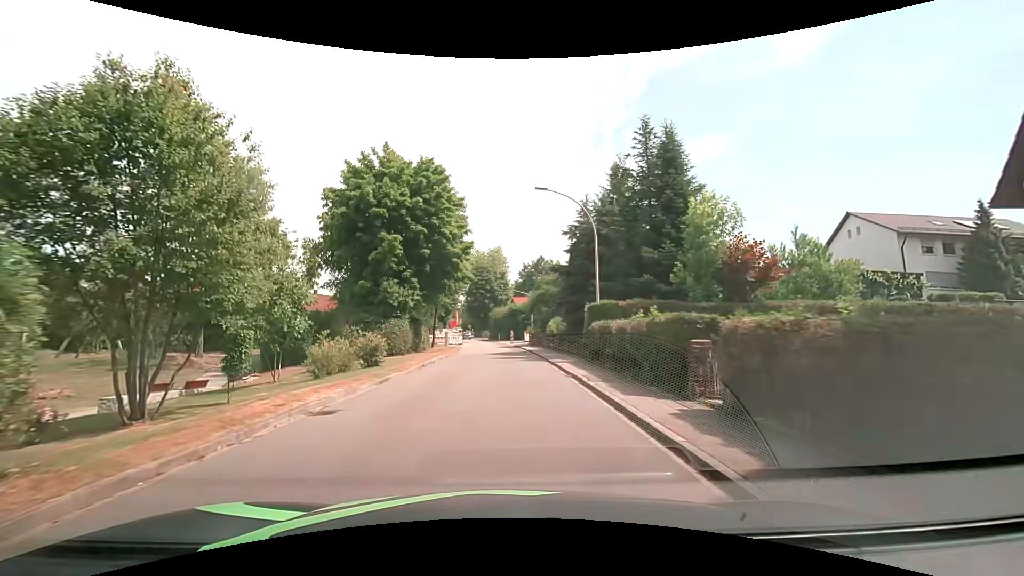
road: residential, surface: asphalt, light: Day
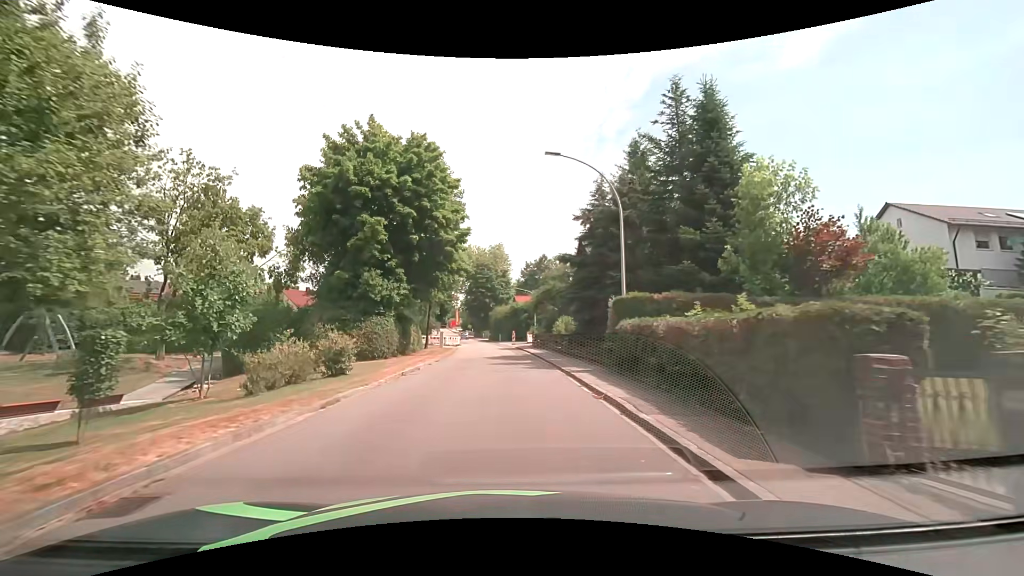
(+0.1, +4.7) m; +2°
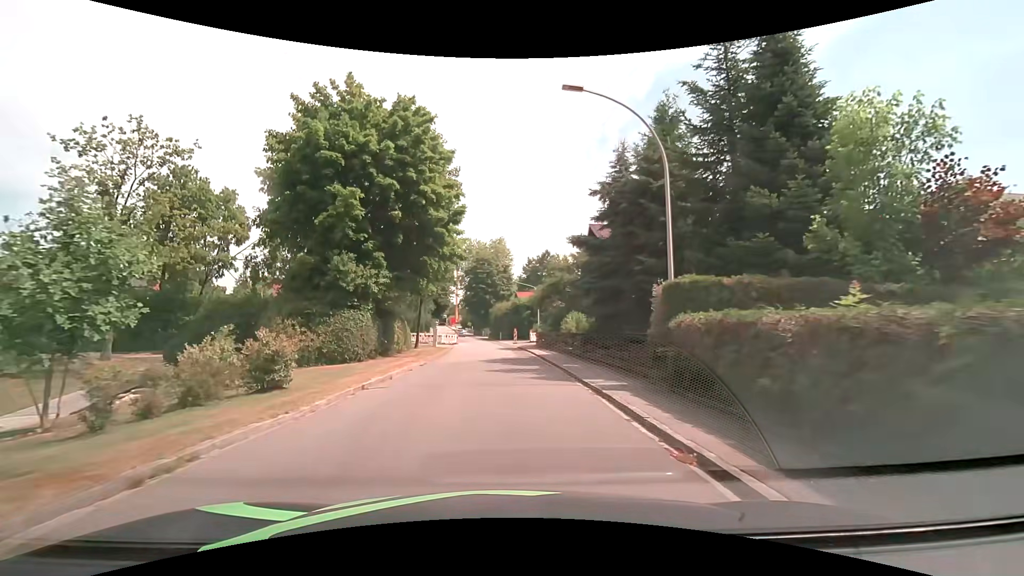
(-0.1, +4.9) m; -1°
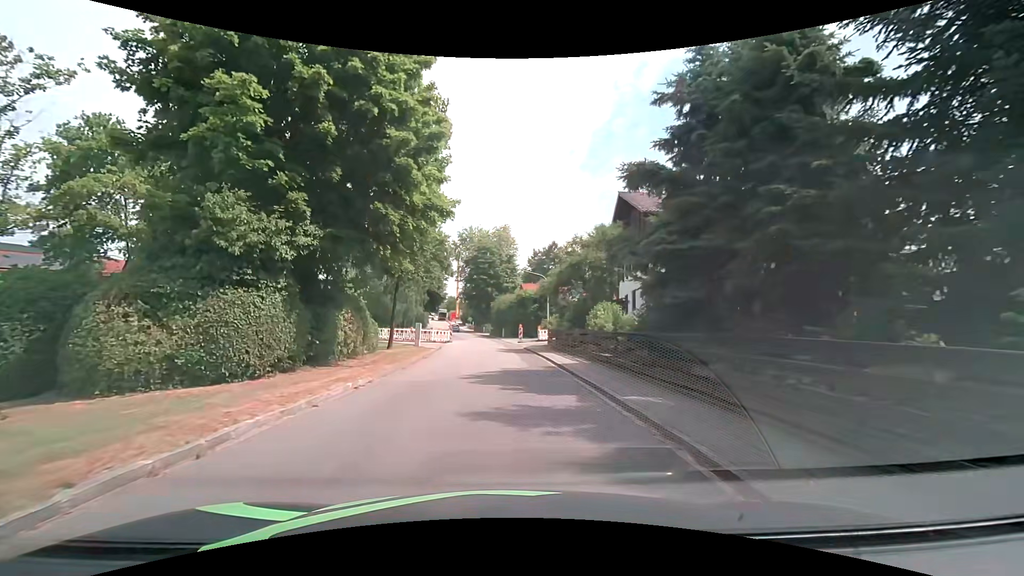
(-0.1, +9.3) m; -1°
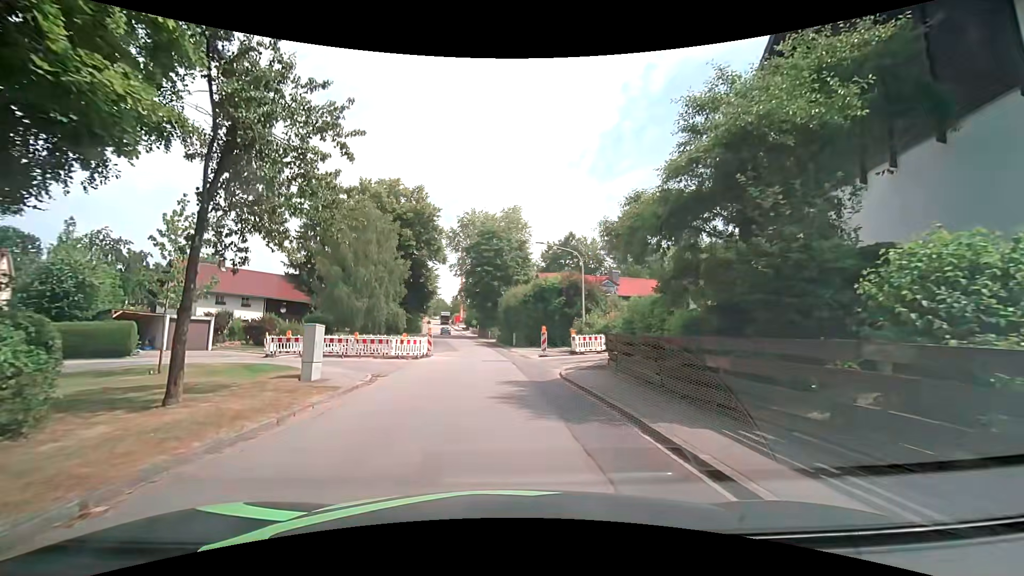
(-0.1, +18.5) m; -1°
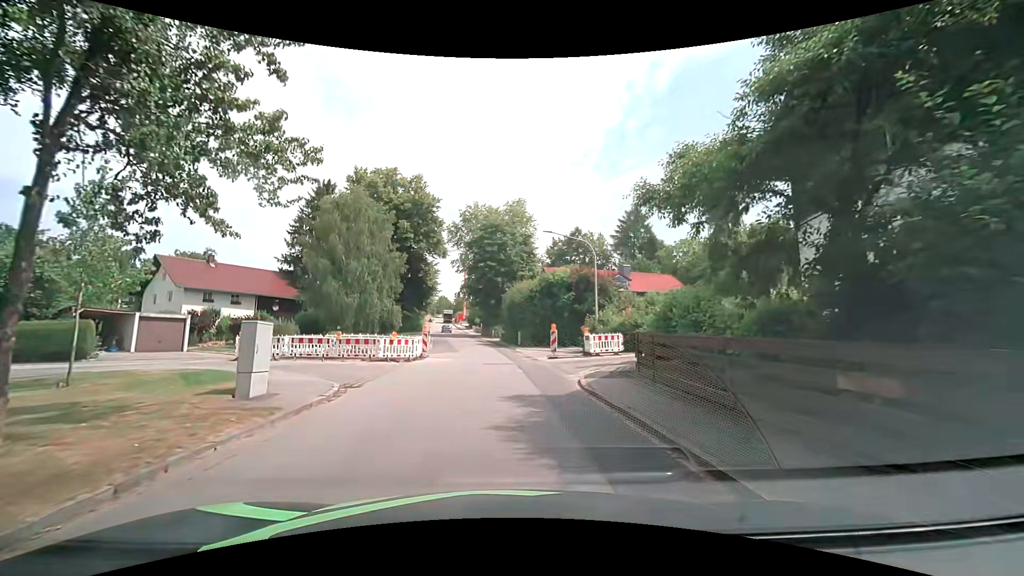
(0.0, +3.3) m; 0°
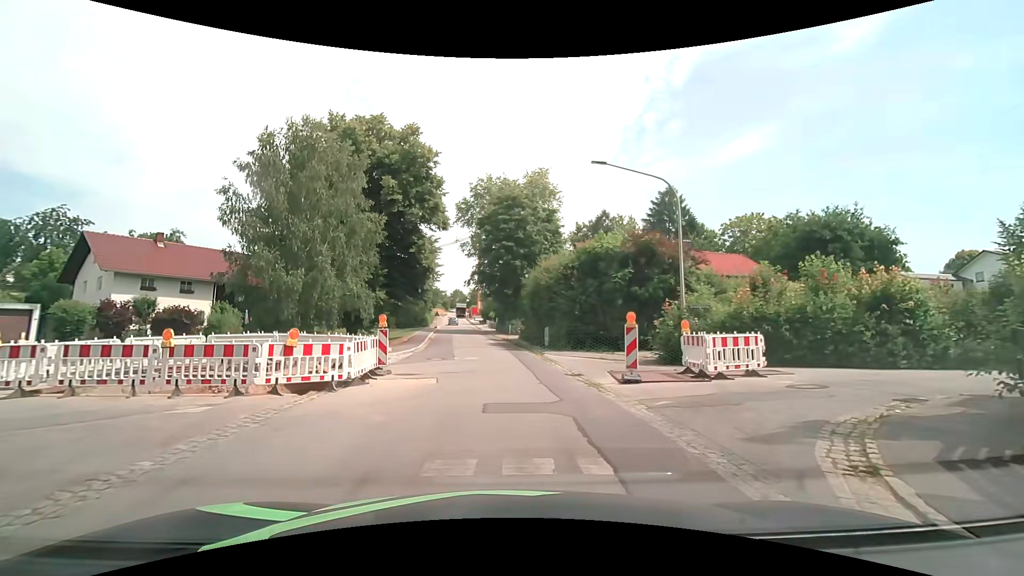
(-0.3, +12.2) m; -3°
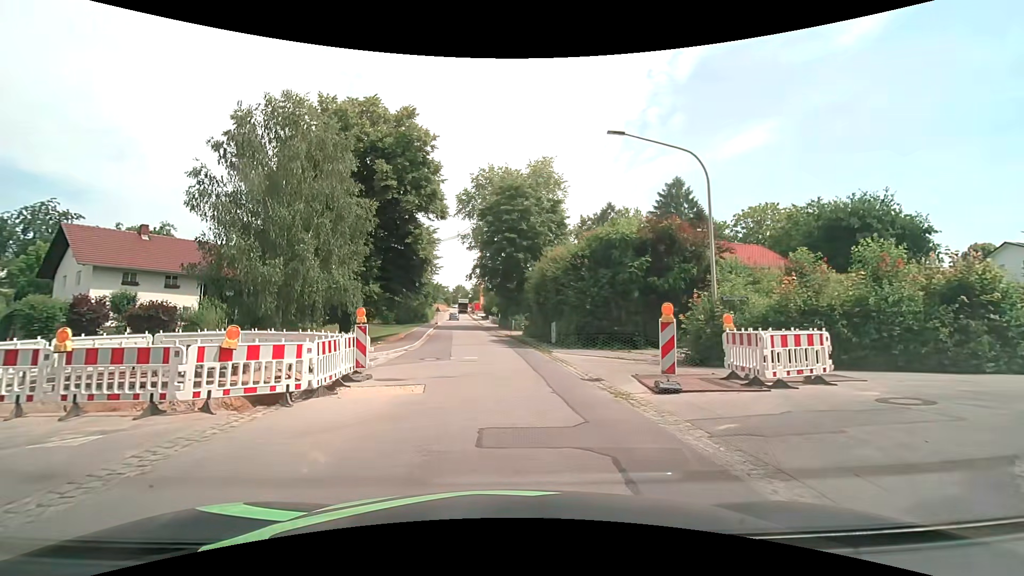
(0.0, +2.4) m; 0°
